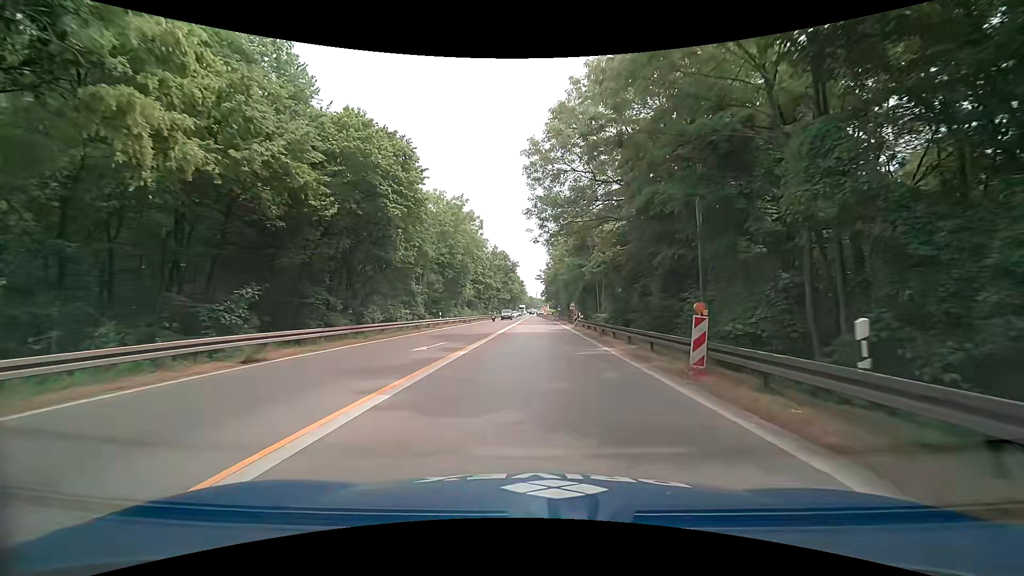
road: trunk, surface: asphalt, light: Day
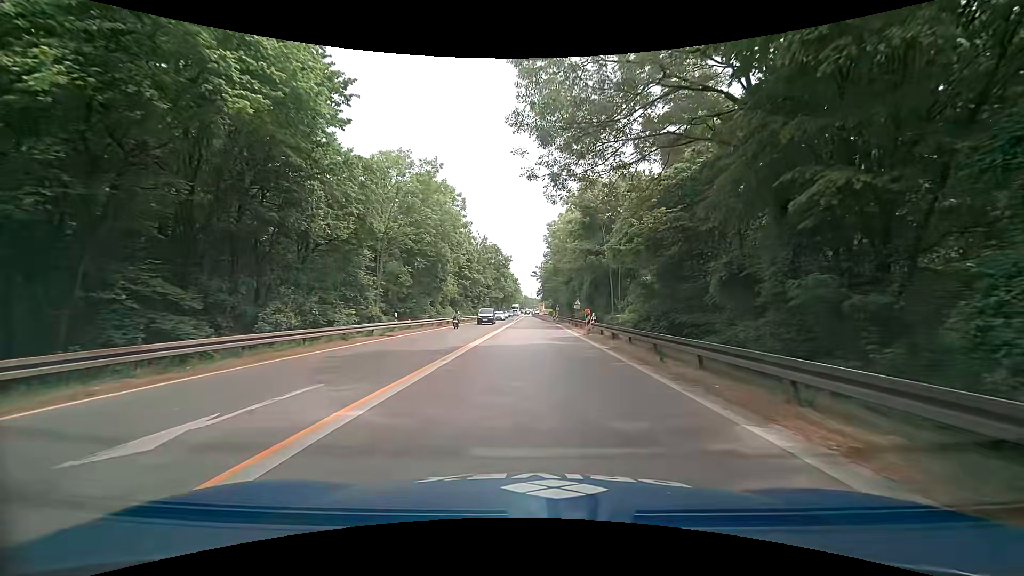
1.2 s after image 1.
(-0.1, +13.0) m; 0°
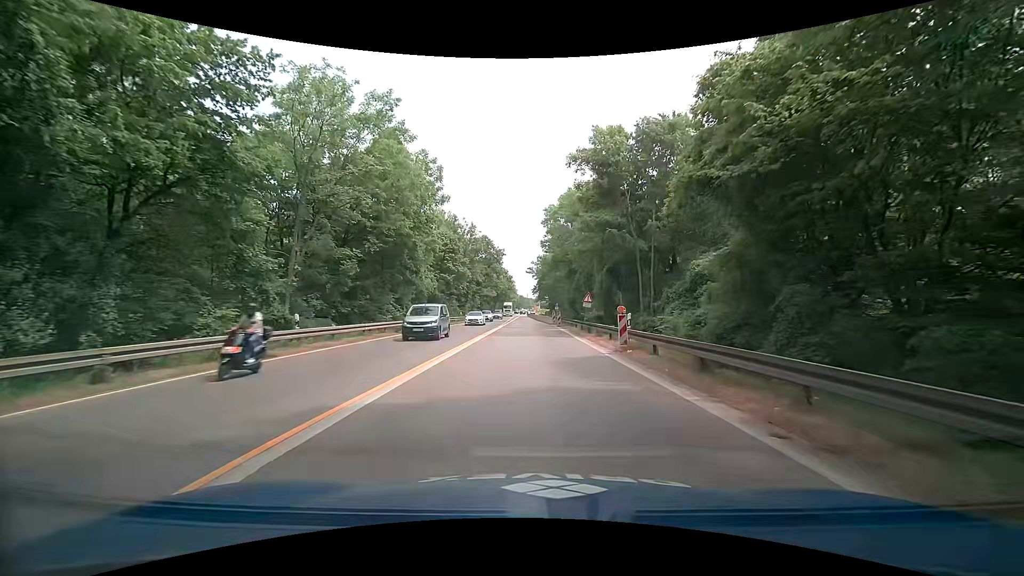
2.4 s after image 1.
(0.0, +12.7) m; 0°
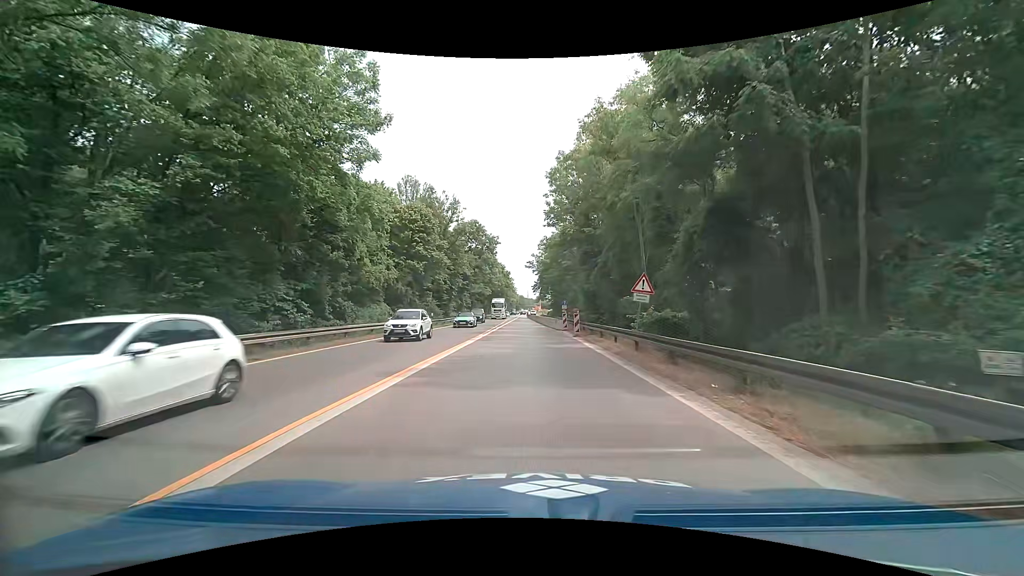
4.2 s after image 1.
(+0.1, +18.3) m; 0°
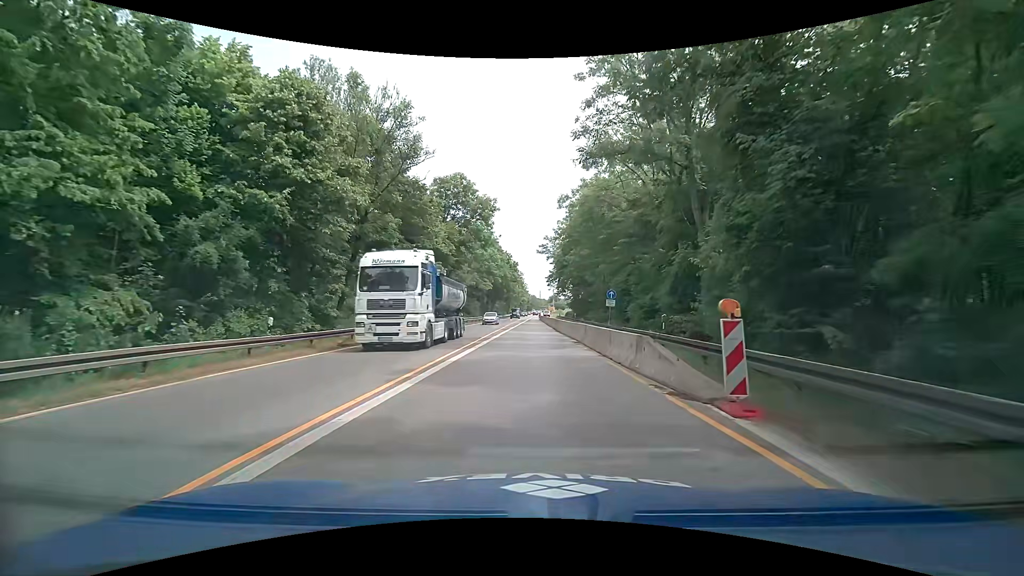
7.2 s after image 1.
(-0.3, +29.3) m; -1°
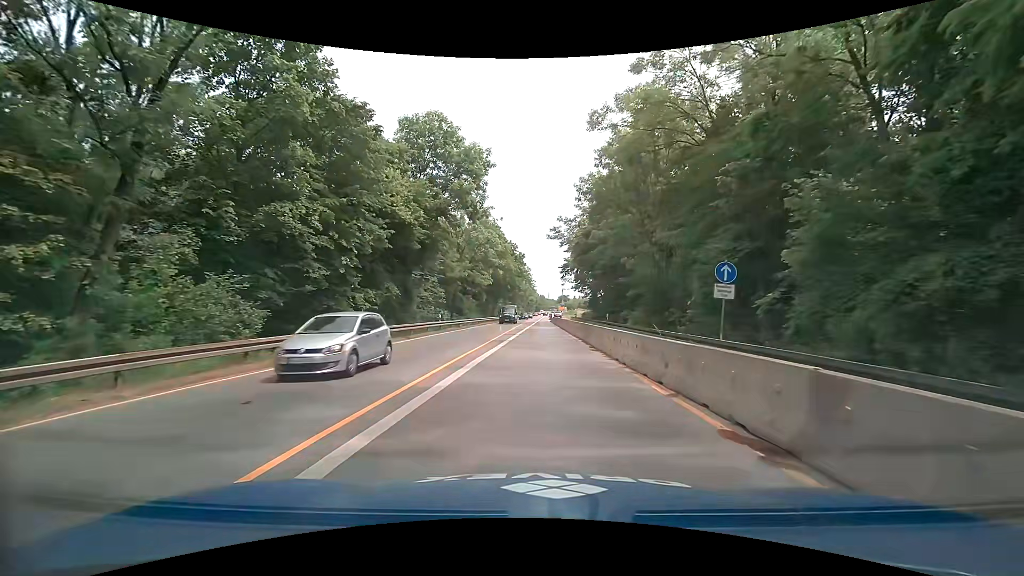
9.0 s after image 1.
(-0.2, +17.8) m; -1°
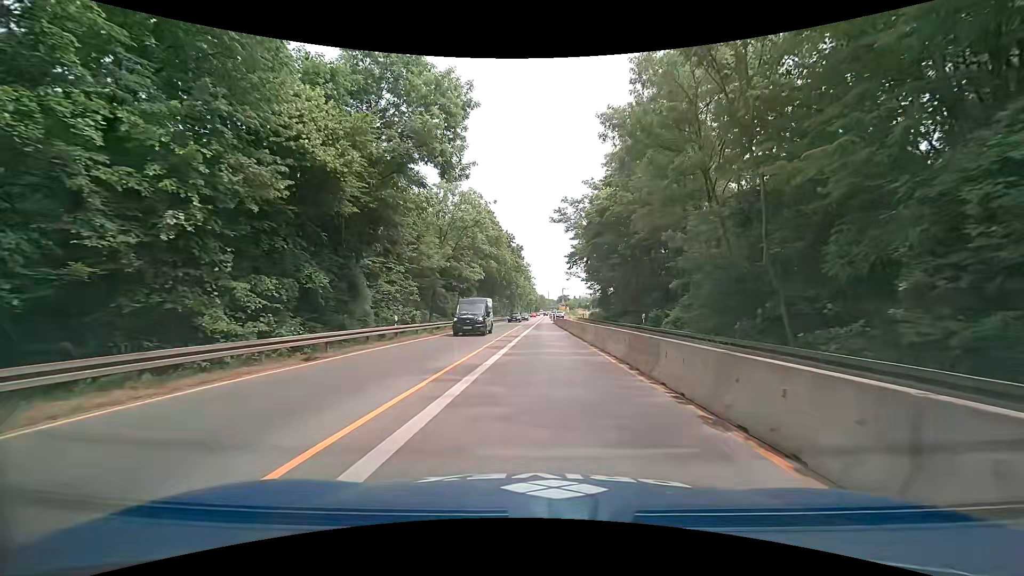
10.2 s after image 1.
(0.0, +12.0) m; 0°
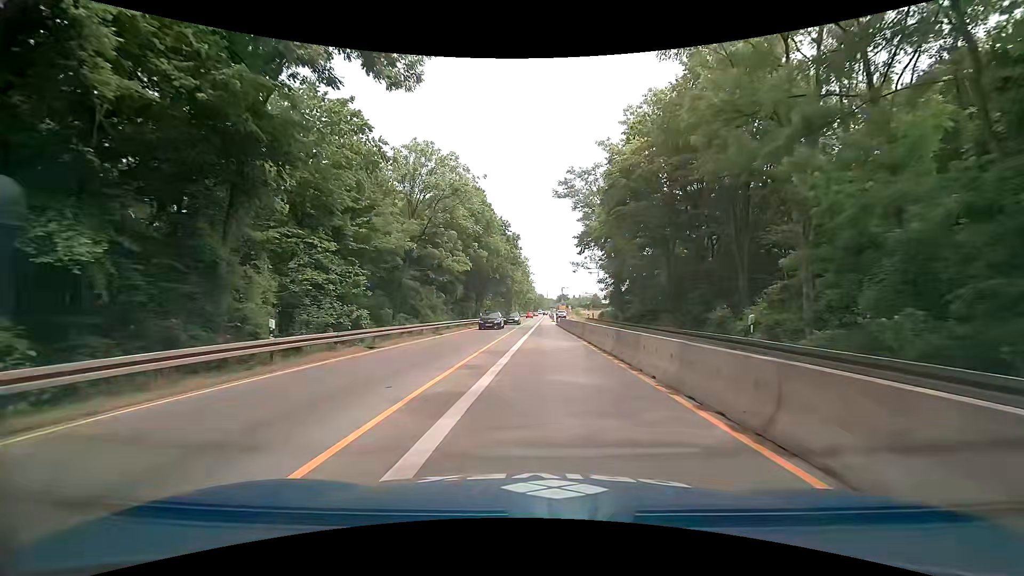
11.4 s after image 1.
(-0.1, +12.1) m; 0°
(0, +10) (0, +20) (0, +30) (+1, +40) (+1, +50) (+1, +60) (+2, +70) (+2, +80) (+2, +90) (+2, +100) m
